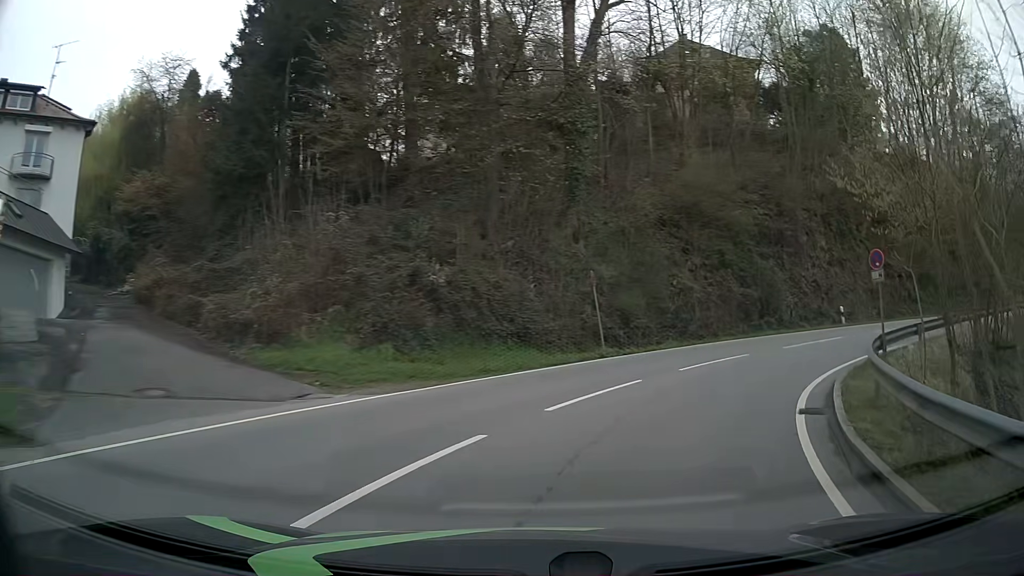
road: tertiary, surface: asphalt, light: Day
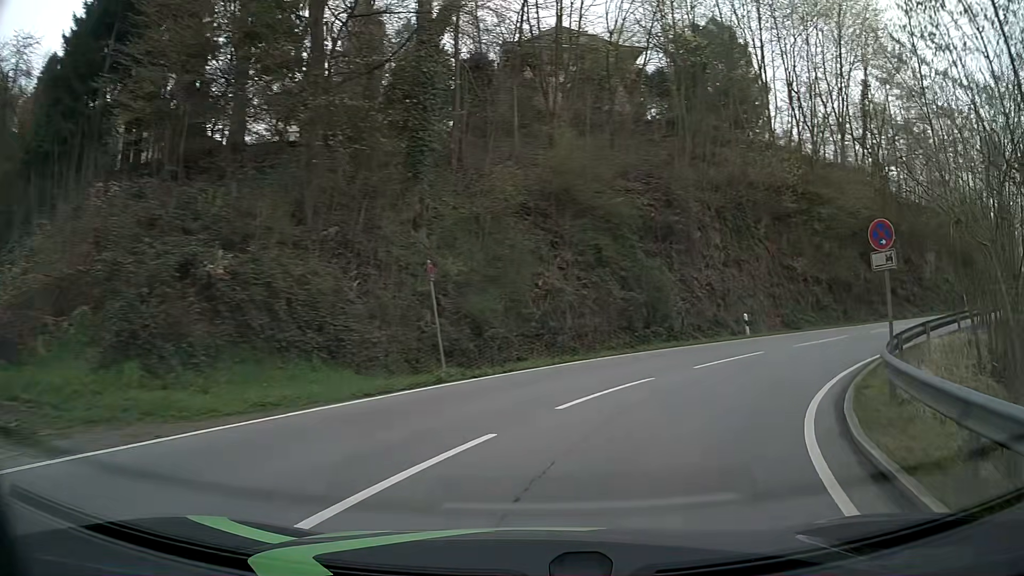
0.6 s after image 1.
(+0.5, +5.8) m; +11°
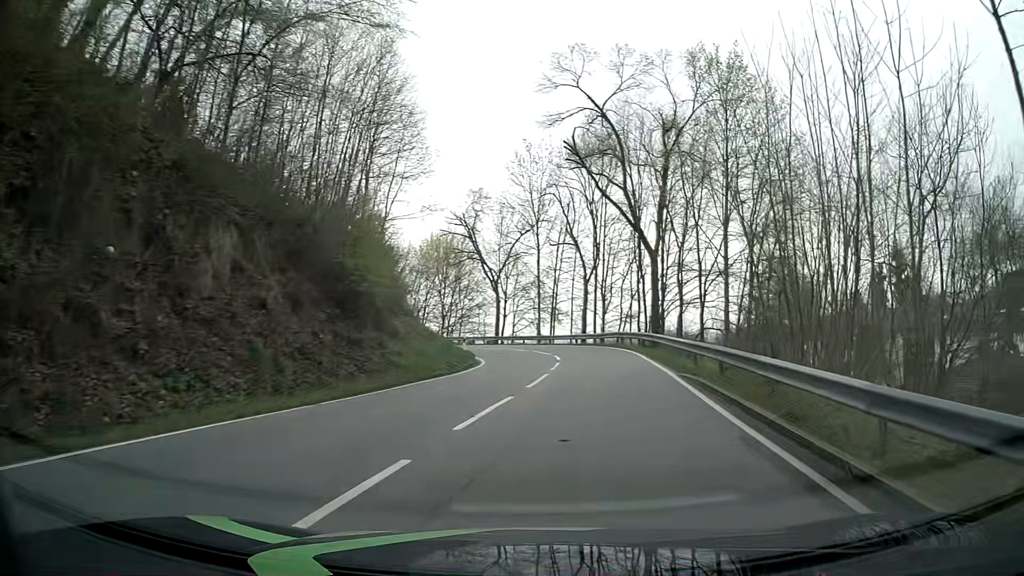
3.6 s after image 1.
(+15.3, +24.0) m; +61°
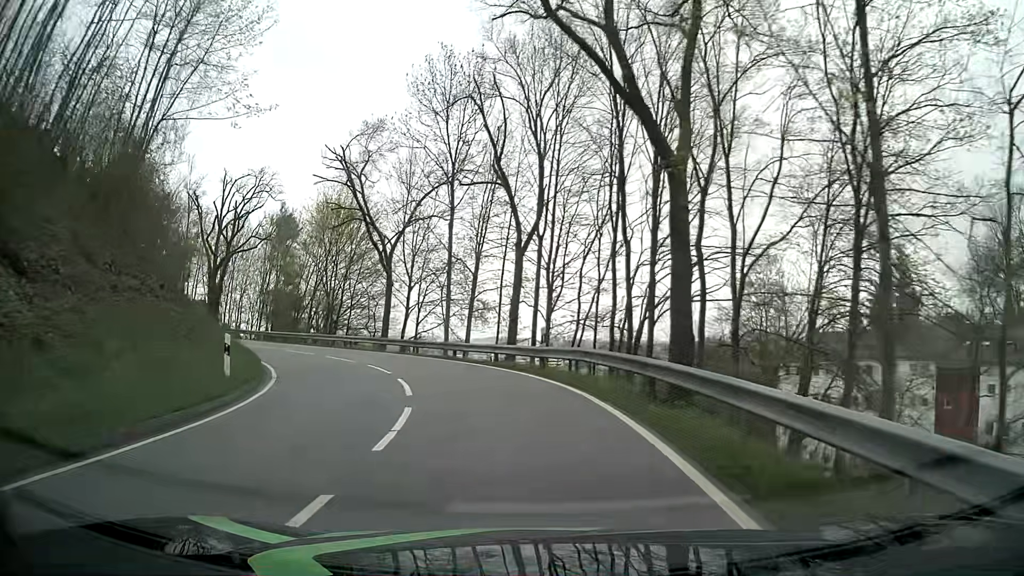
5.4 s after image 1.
(+2.3, +19.2) m; +6°
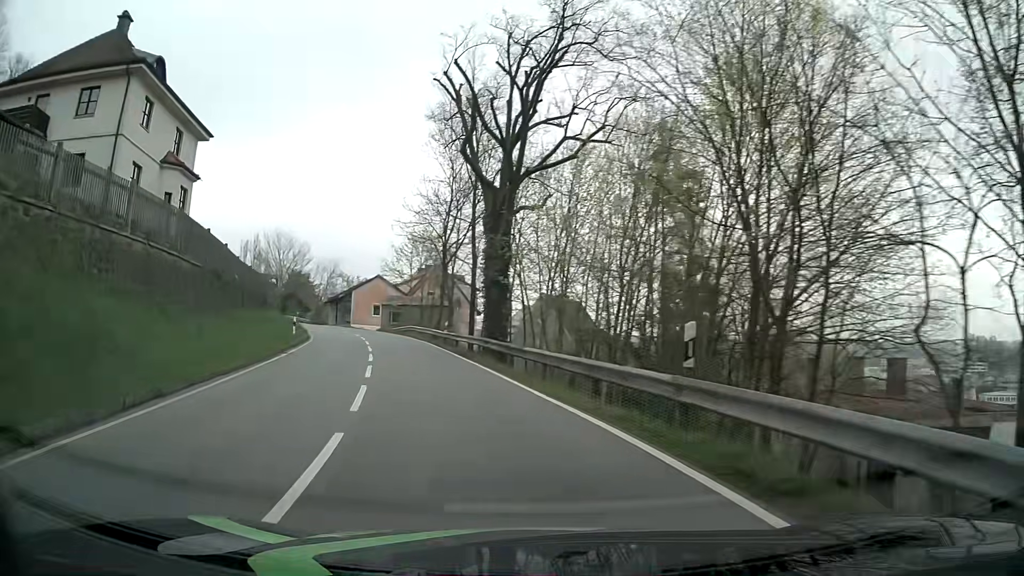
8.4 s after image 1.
(-8.4, +31.7) m; -35°
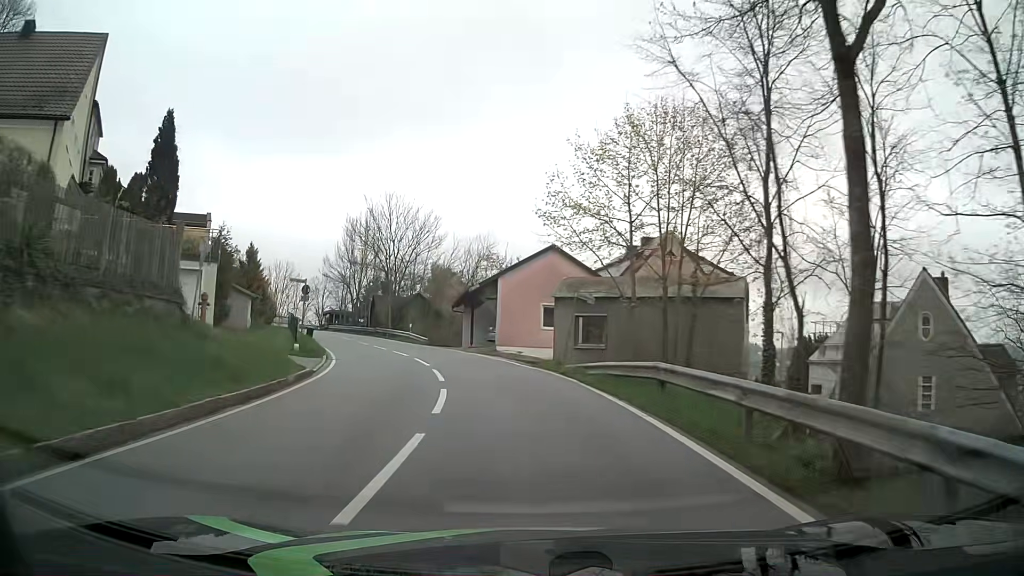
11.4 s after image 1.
(-7.6, +35.2) m; -17°
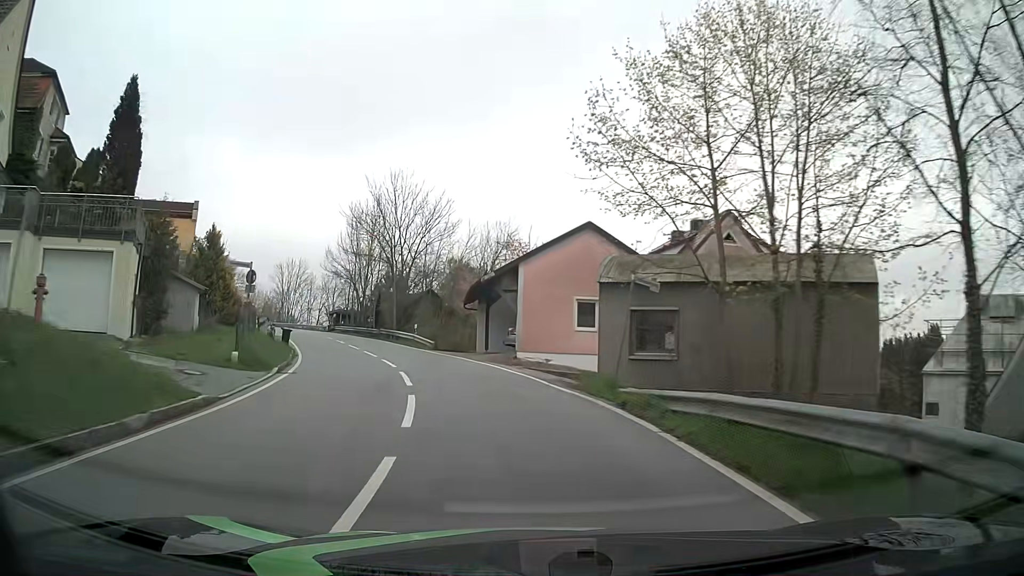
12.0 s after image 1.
(-0.1, +7.6) m; -3°
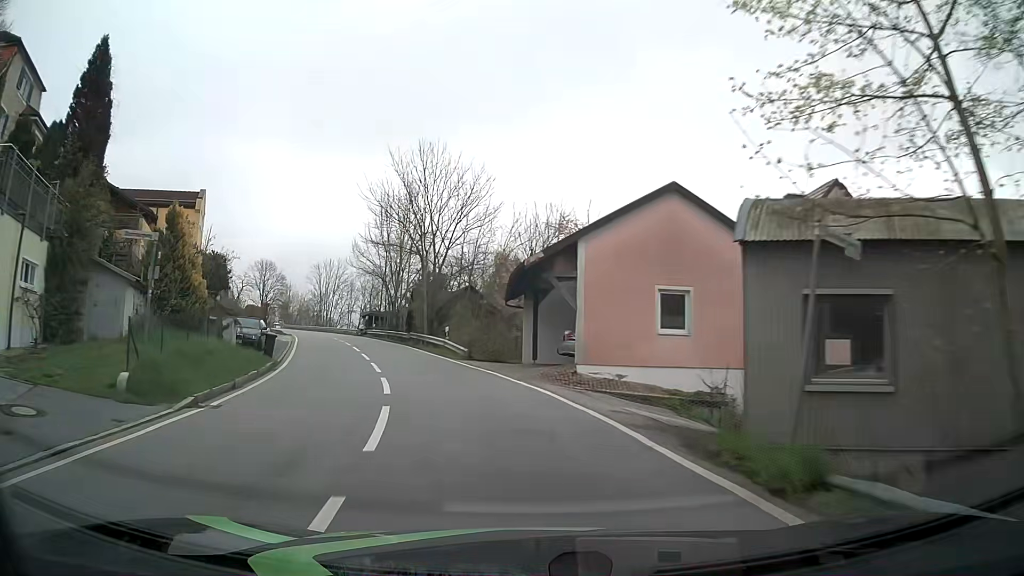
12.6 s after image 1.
(-0.1, +7.7) m; -3°
(-1, +10) (-3, +20) (-6, +29) (-9, +39) (-12, +48) (-16, +57) (-20, +67) (-24, +76) (-30, +84) (-36, +92) m
